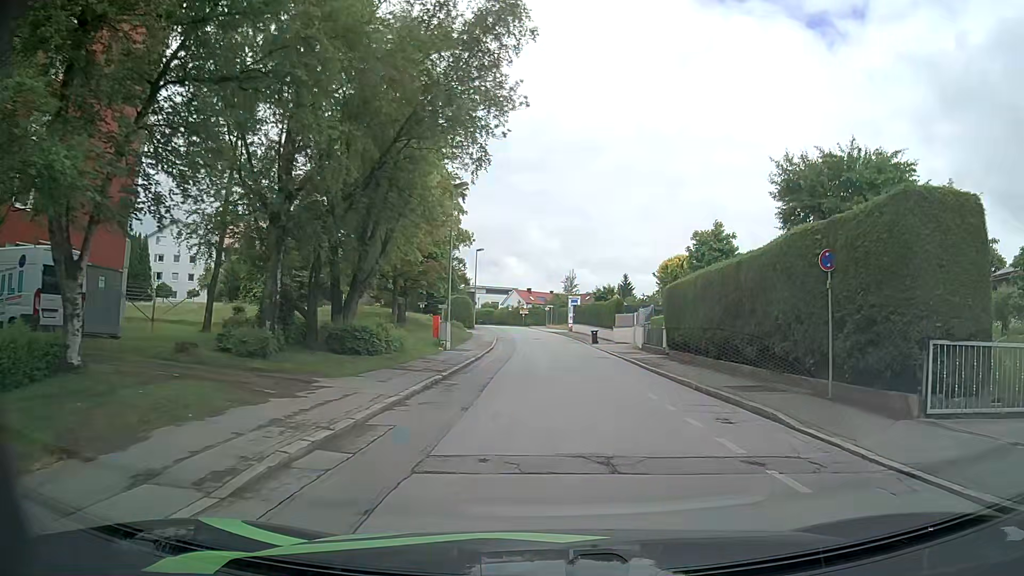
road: residential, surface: asphalt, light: Day
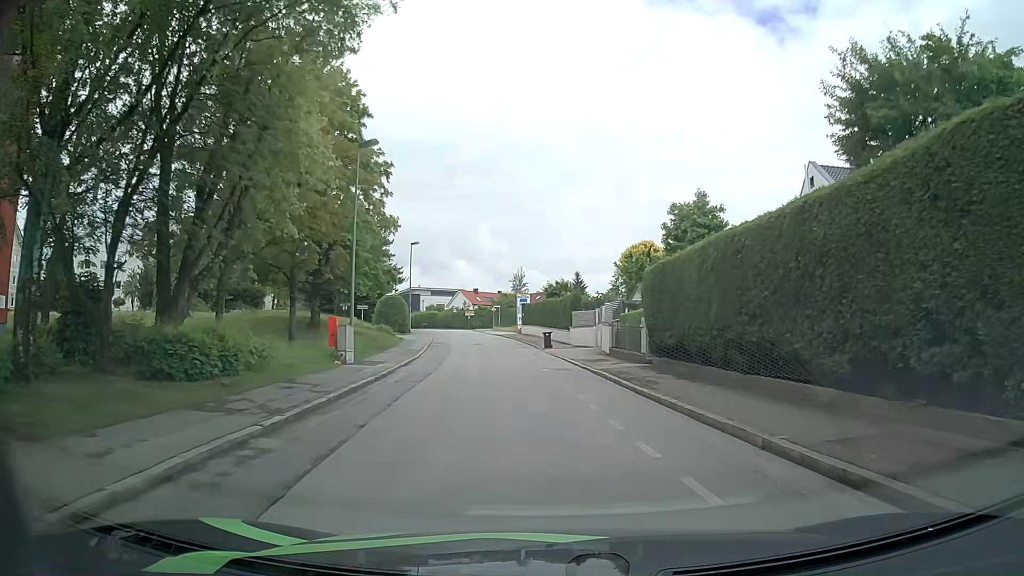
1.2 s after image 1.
(+0.4, +8.4) m; +4°
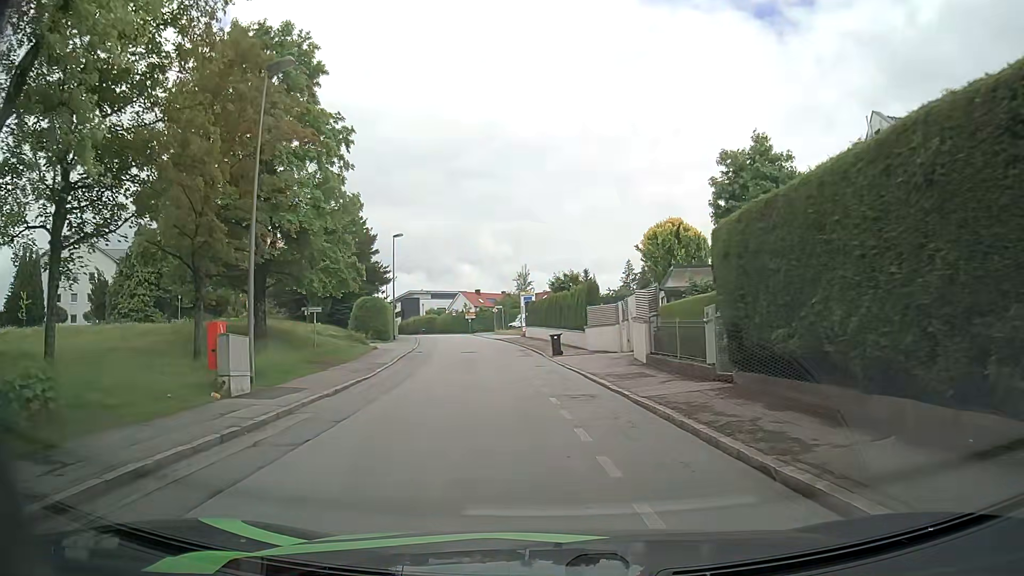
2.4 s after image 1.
(0.0, +9.0) m; 0°
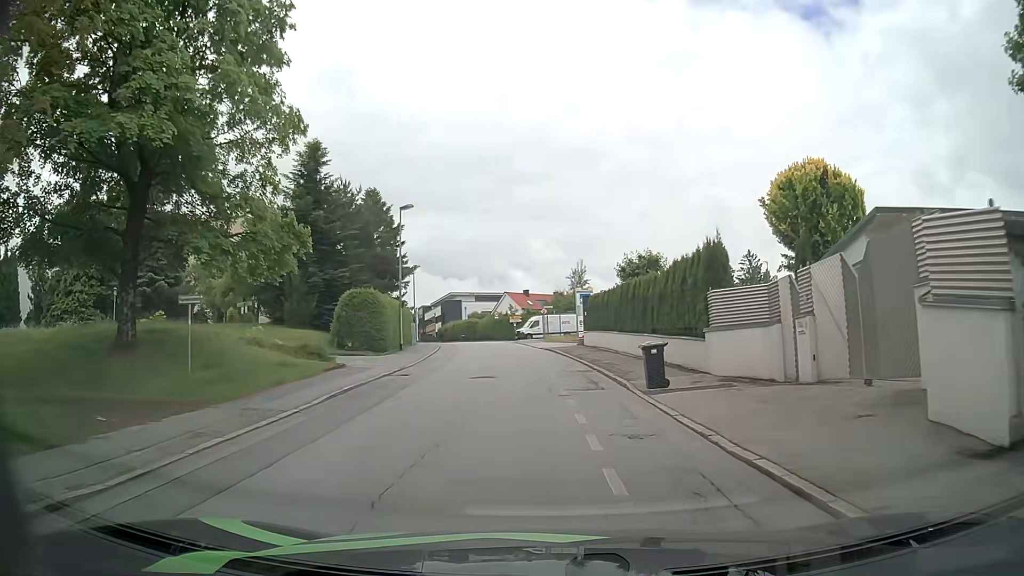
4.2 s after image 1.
(-0.8, +14.7) m; -6°
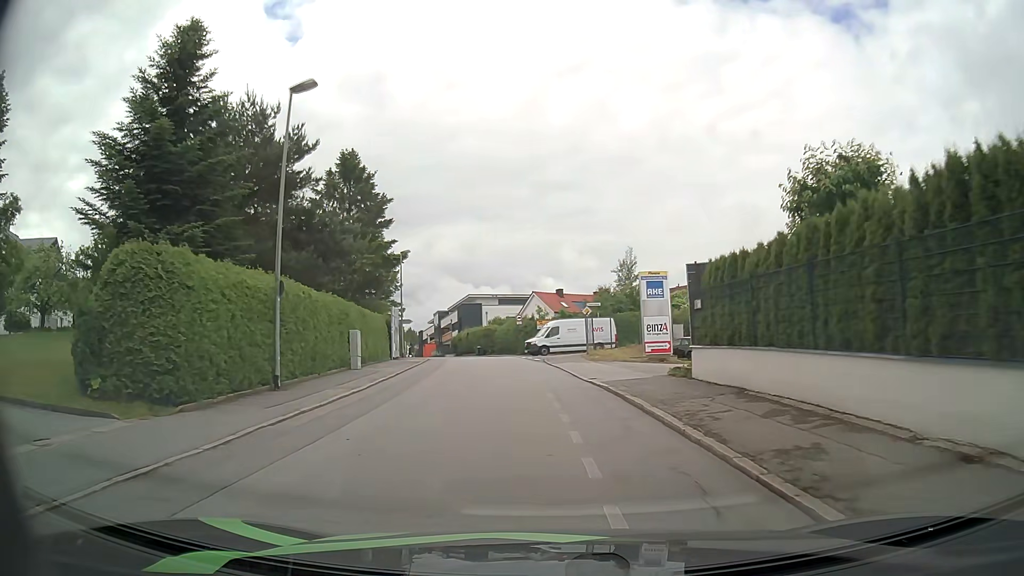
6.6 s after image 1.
(-0.5, +21.3) m; -2°
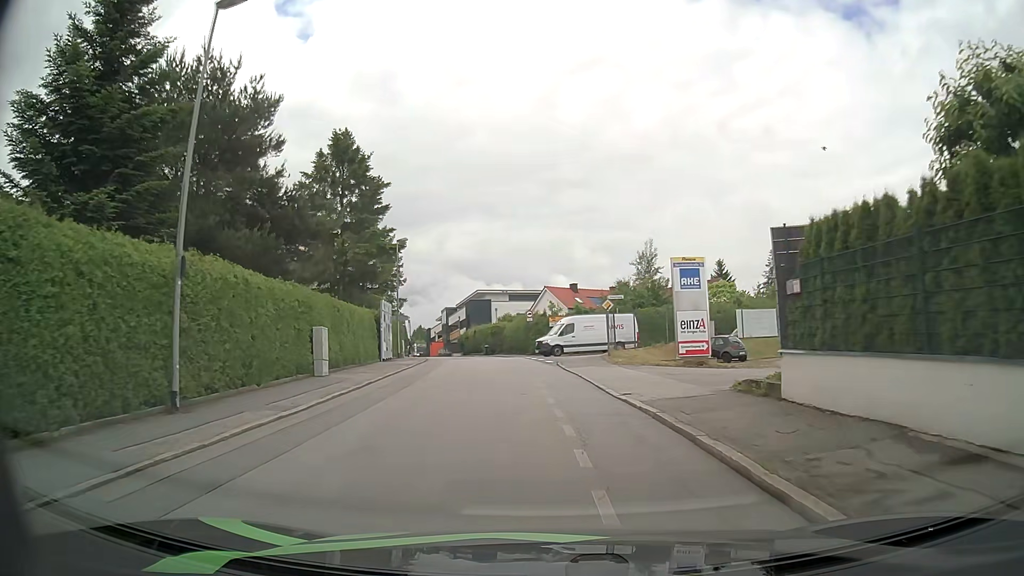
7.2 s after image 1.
(-0.1, +5.5) m; -1°
(0, +10) (-1, +20) (-1, +30) (-3, +40) (-4, +50) (-6, +60) (-9, +69) (-12, +79) (-15, +88) (-18, +98) m
